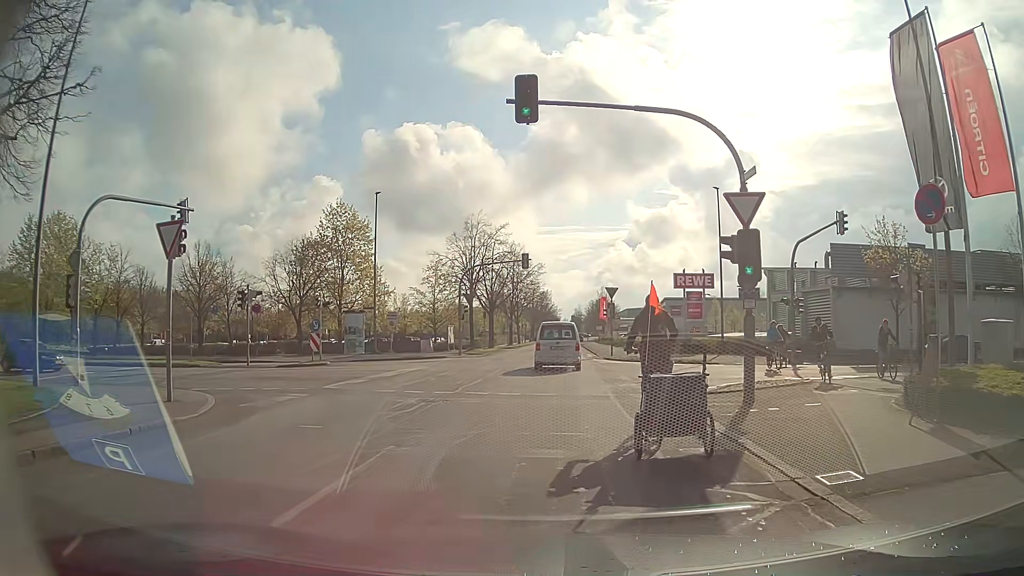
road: residential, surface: asphalt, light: Day
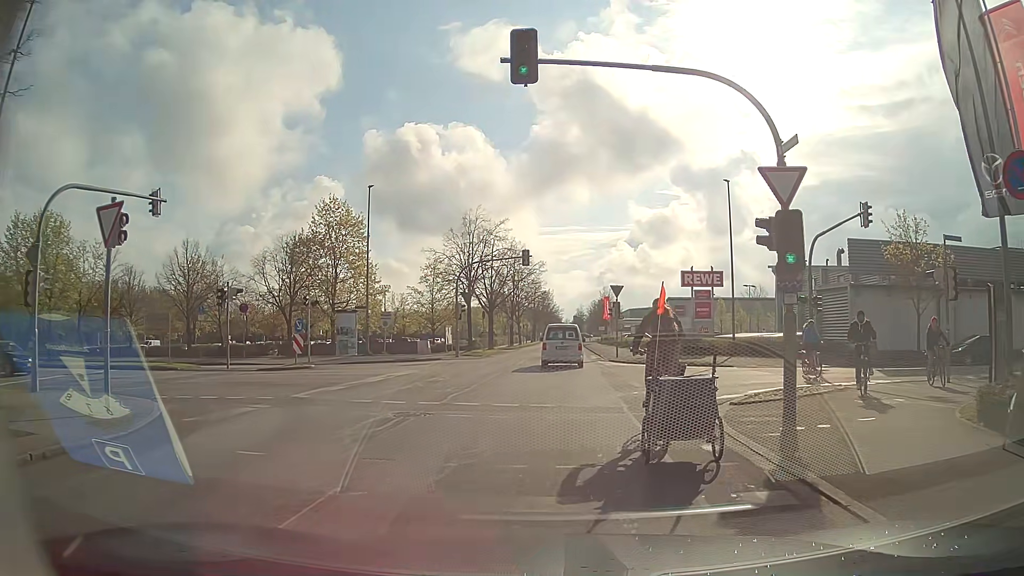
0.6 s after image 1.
(0.0, +2.2) m; -1°
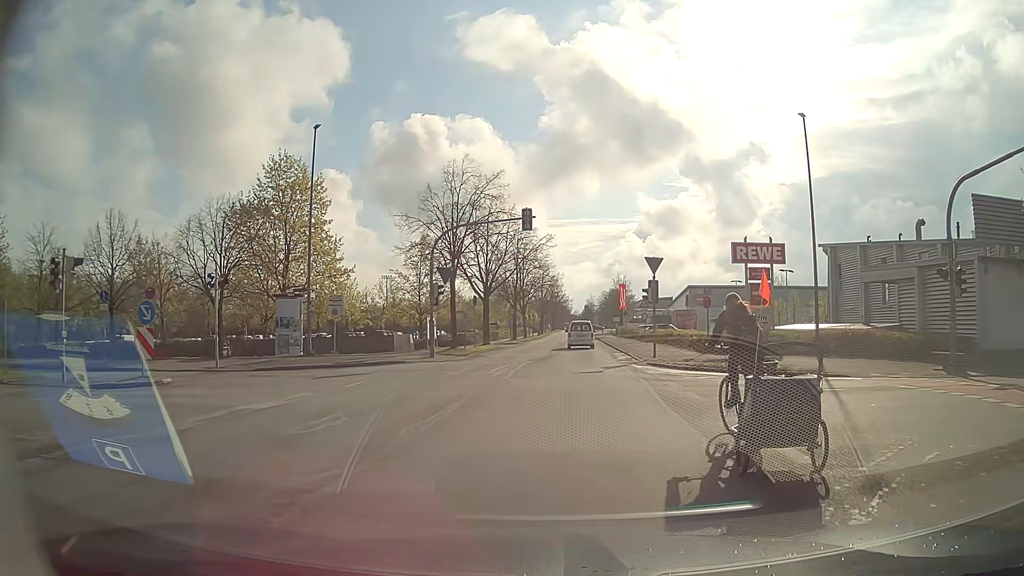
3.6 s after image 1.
(+0.1, +11.5) m; +1°
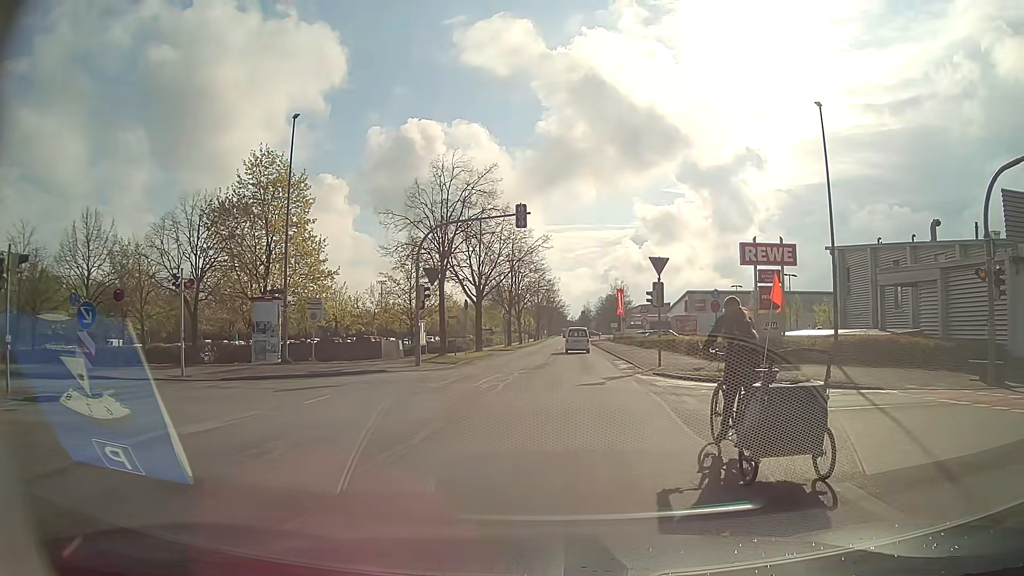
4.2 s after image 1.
(0.0, +2.4) m; -1°
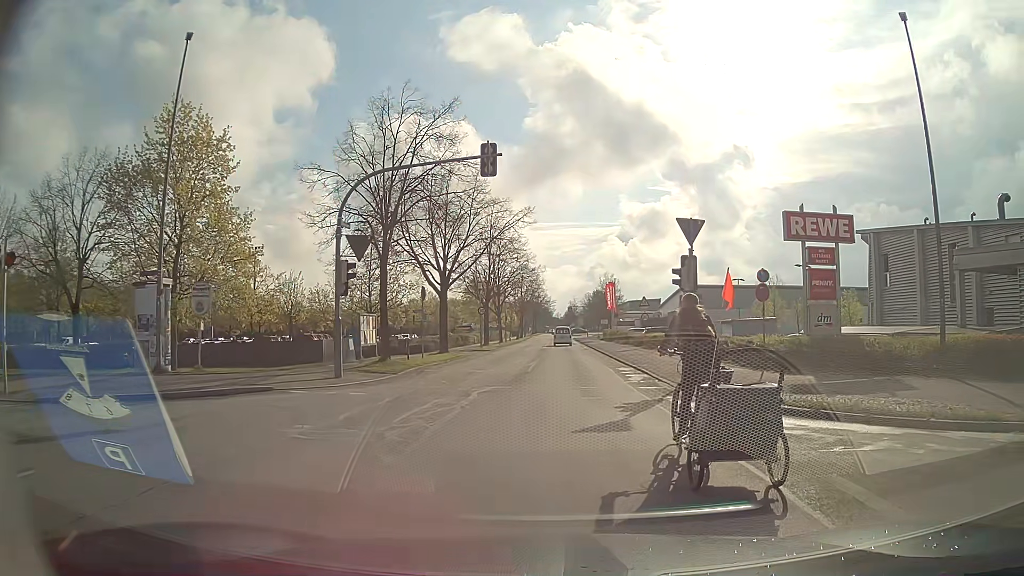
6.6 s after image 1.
(+0.2, +8.6) m; +3°
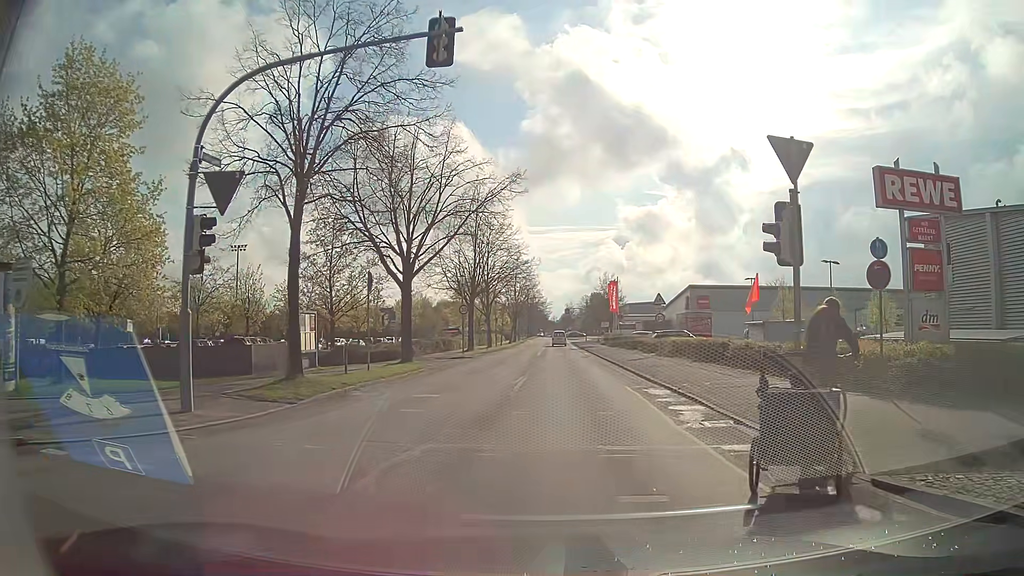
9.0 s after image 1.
(-0.2, +8.3) m; -2°
